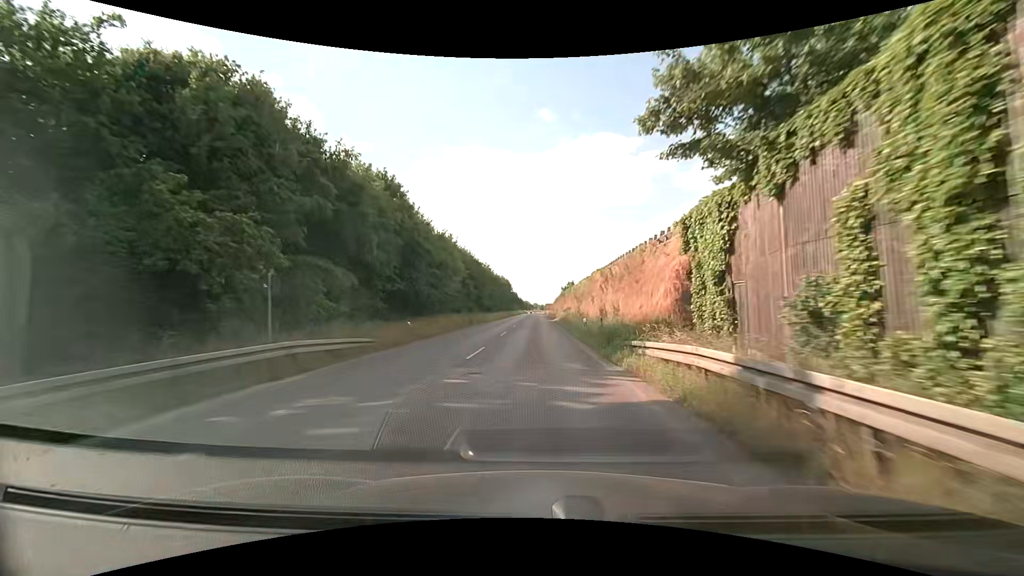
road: secondary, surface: asphalt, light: Day
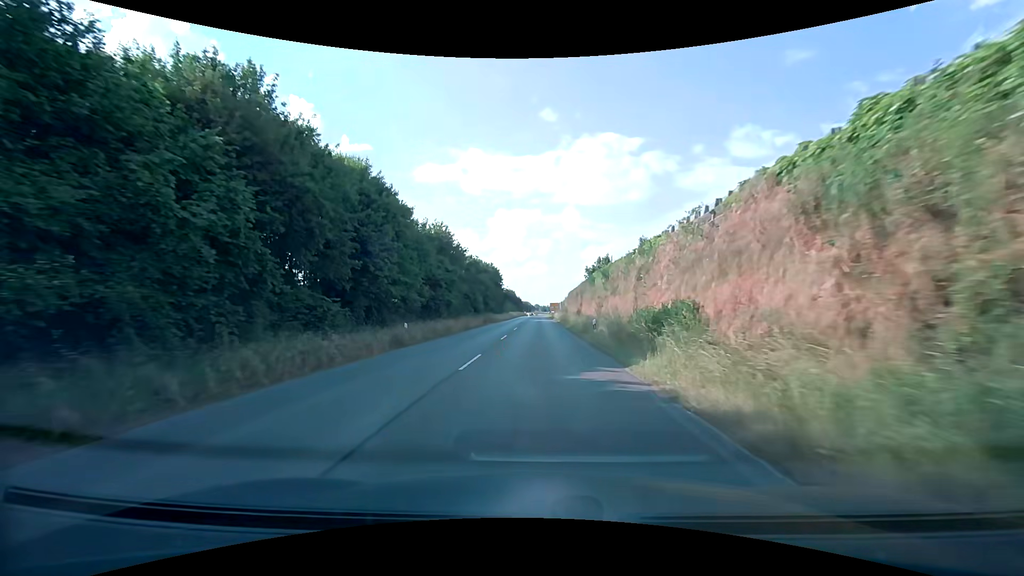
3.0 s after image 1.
(0.0, +50.4) m; 0°
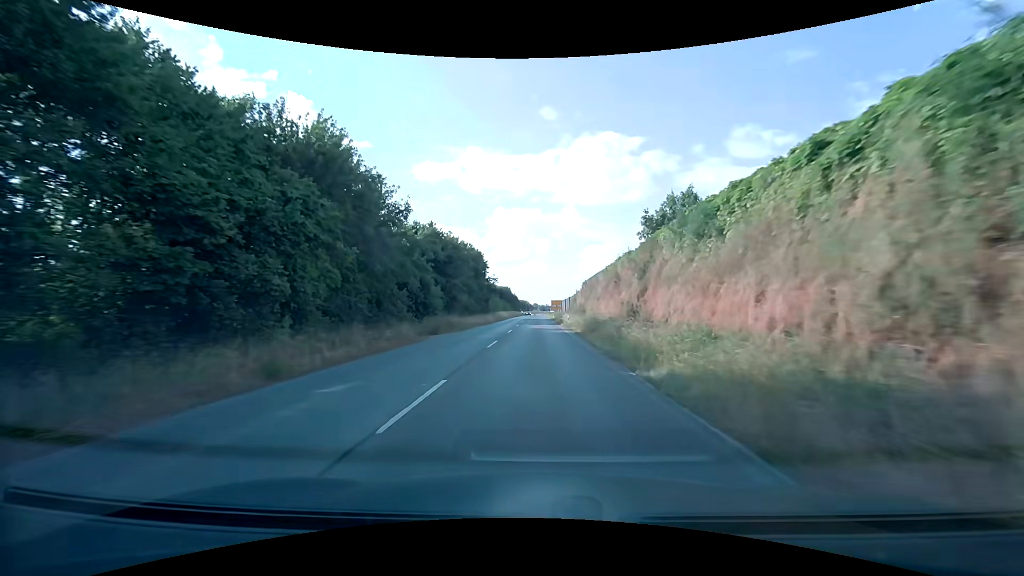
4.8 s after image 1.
(0.0, +29.9) m; 0°
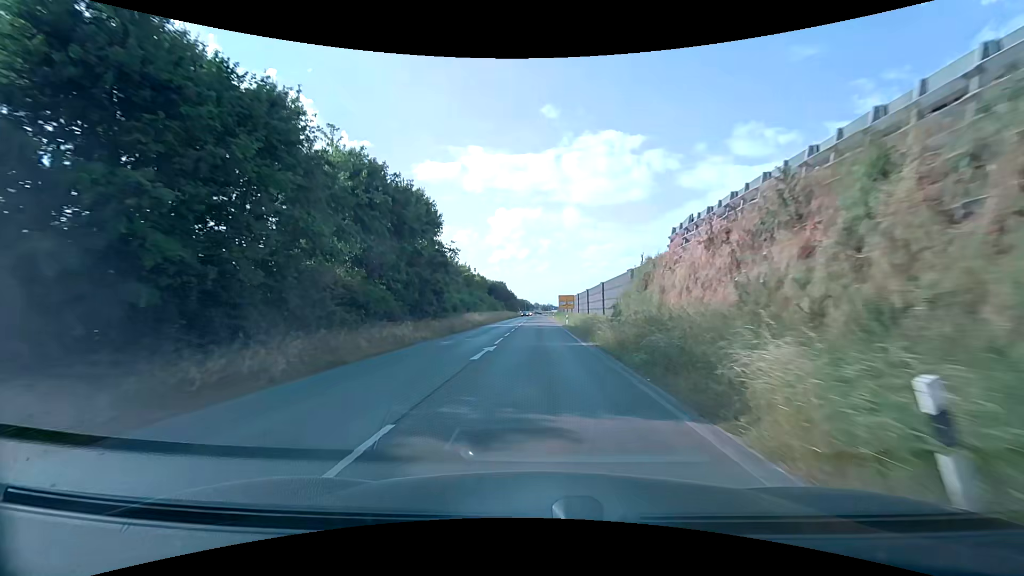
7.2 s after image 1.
(0.0, +39.5) m; 0°
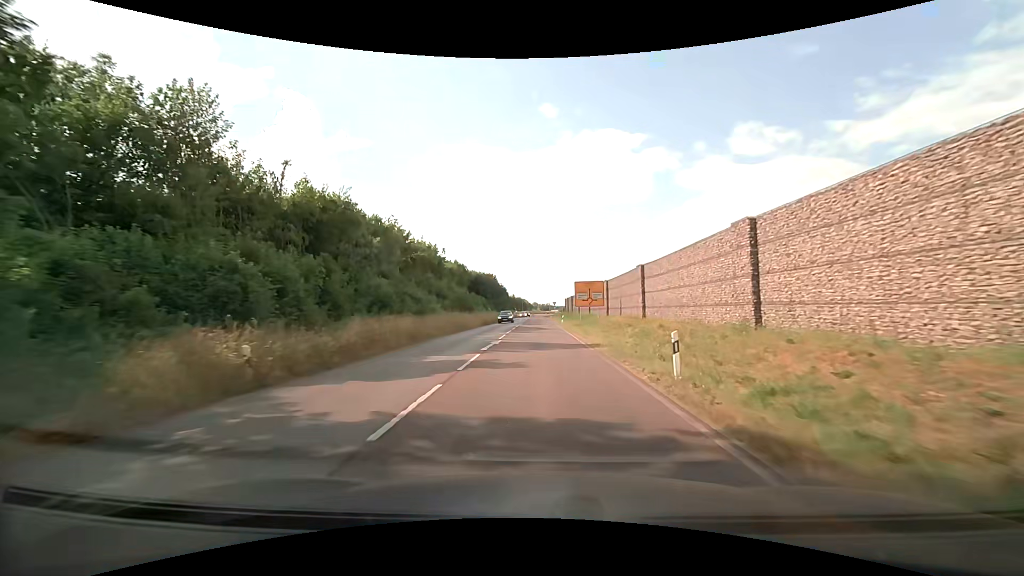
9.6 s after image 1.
(-0.1, +39.0) m; 0°
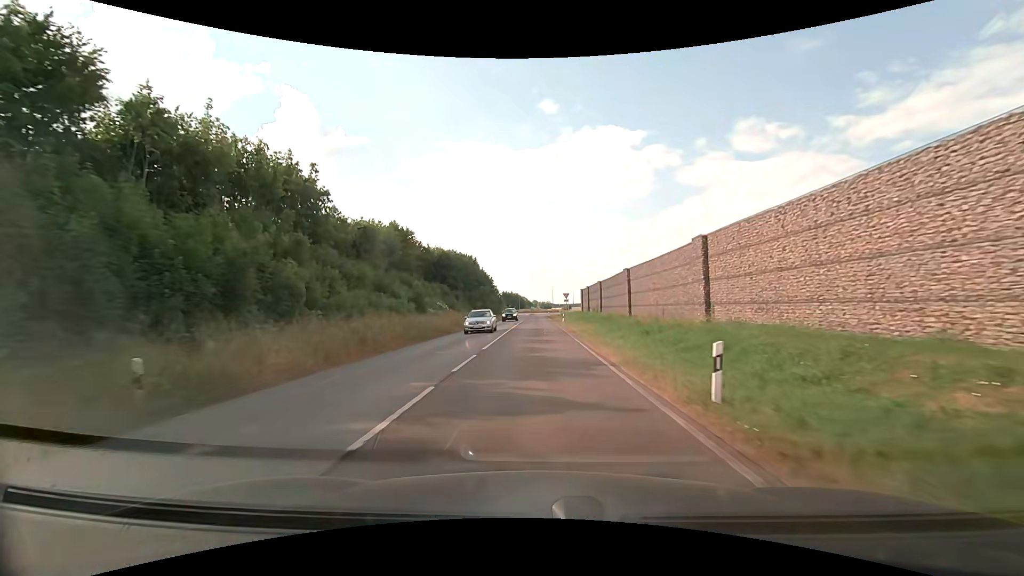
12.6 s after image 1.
(0.0, +48.2) m; 0°
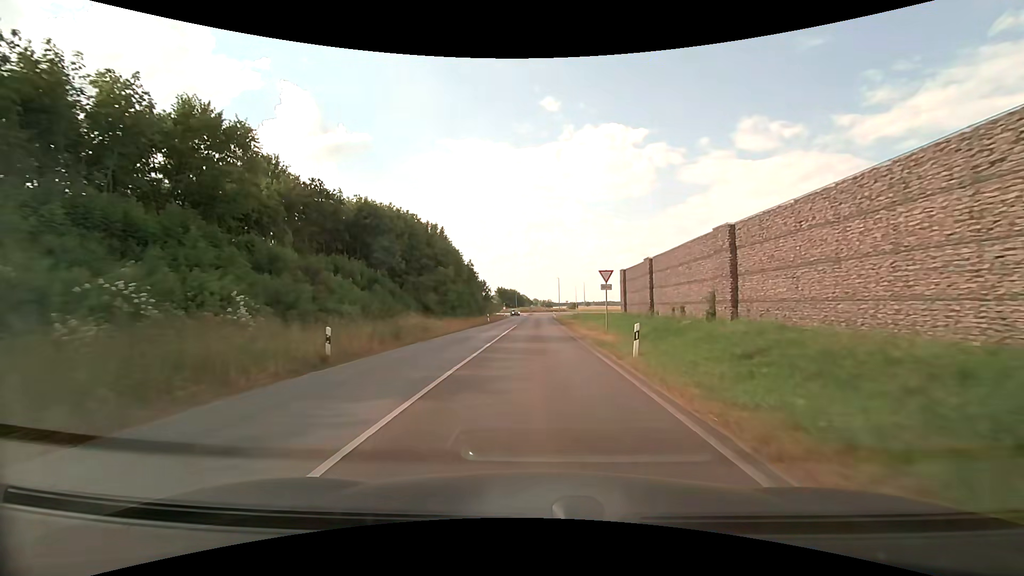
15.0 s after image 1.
(0.0, +37.7) m; 0°
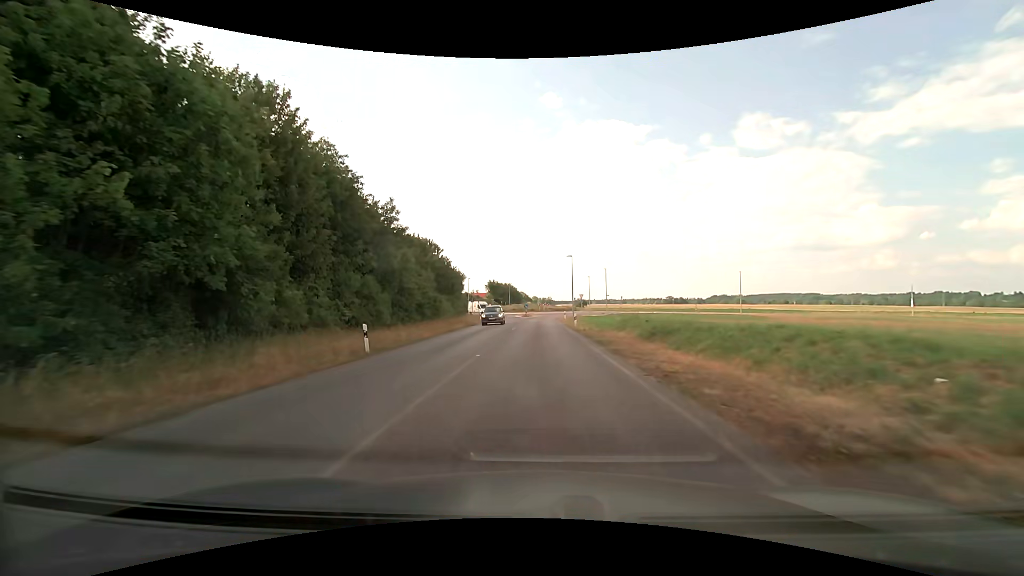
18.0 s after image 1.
(-0.1, +42.2) m; 0°
